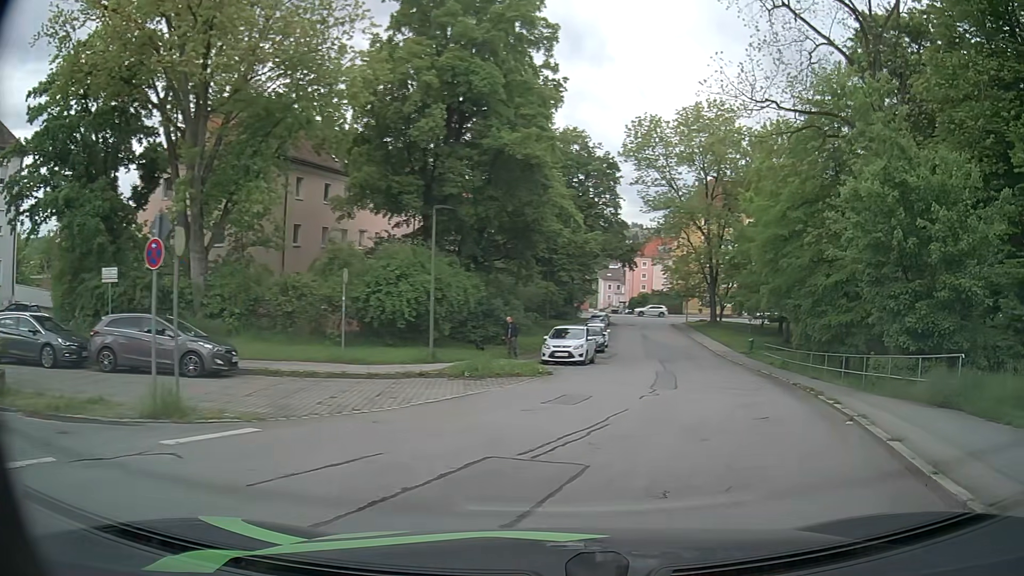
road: residential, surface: asphalt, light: Day
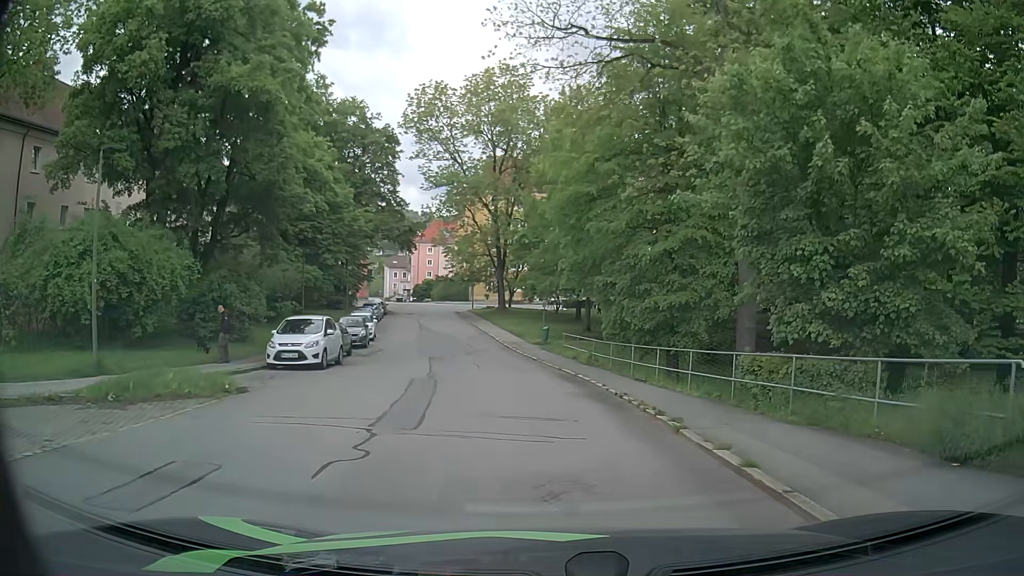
(+1.3, +7.2) m; +16°
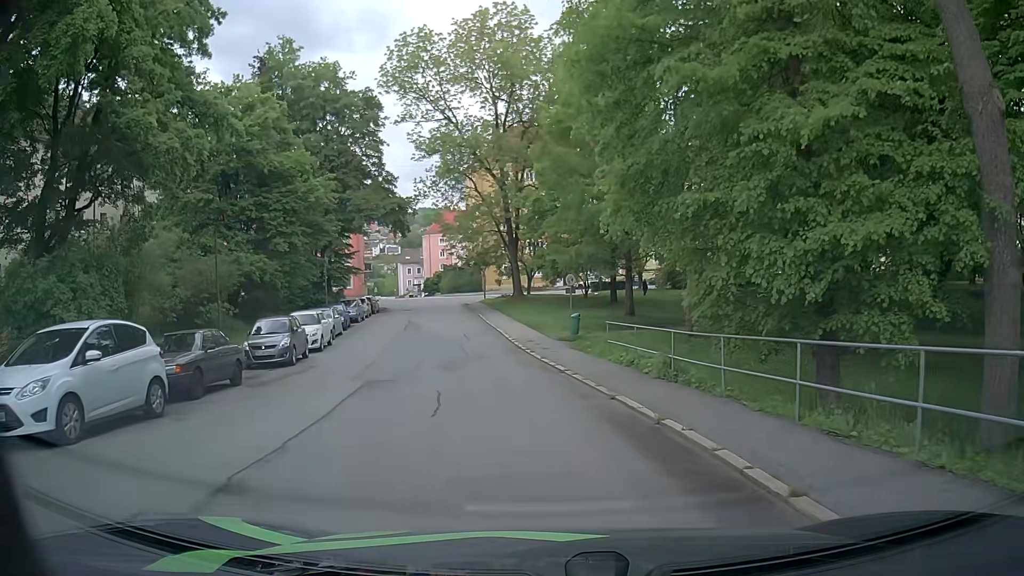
(0.0, +12.7) m; -2°
